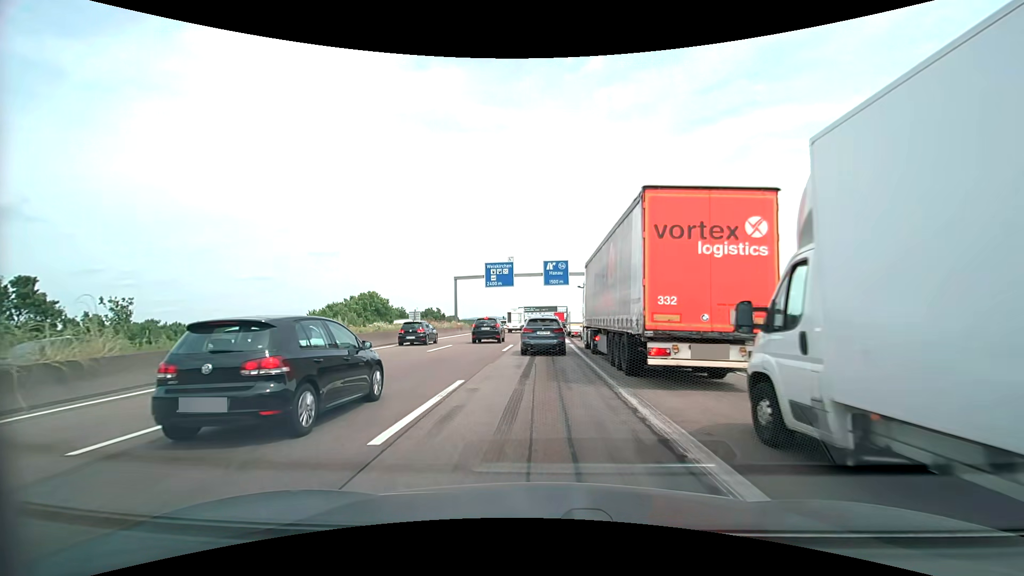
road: motorway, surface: asphalt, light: Day
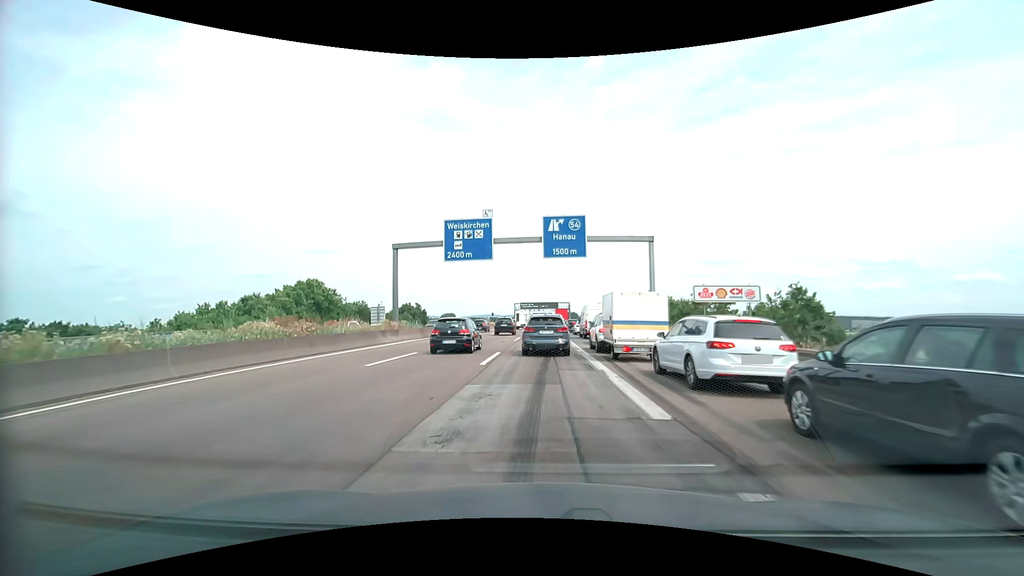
(+0.1, +26.3) m; +1°
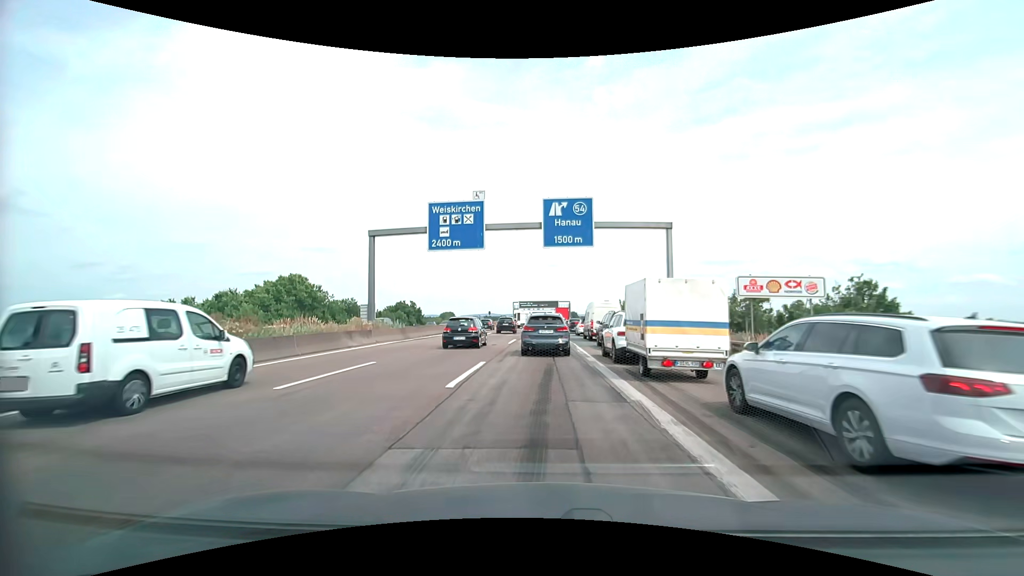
(0.0, +5.3) m; 0°
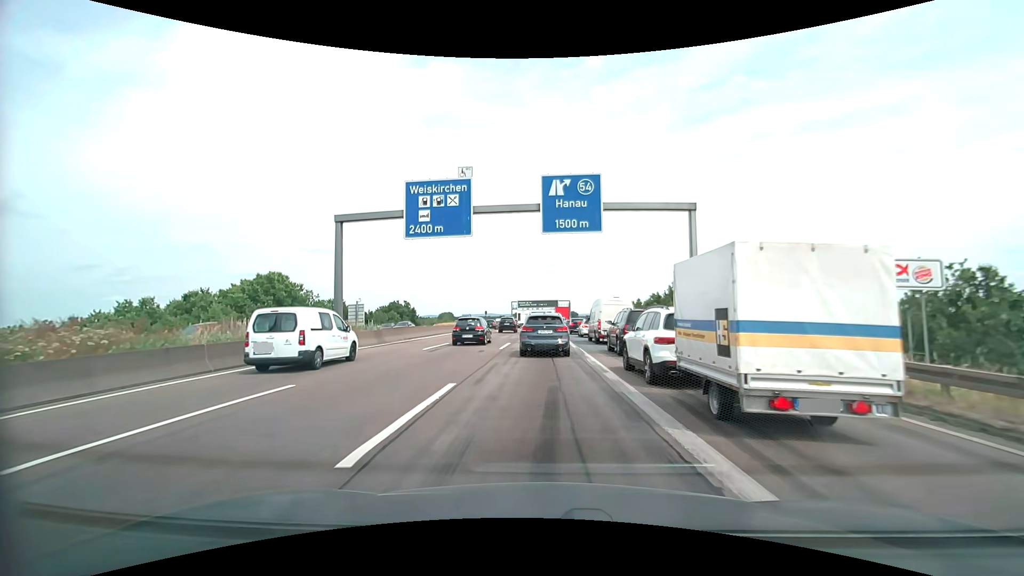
(0.0, +5.2) m; -1°
